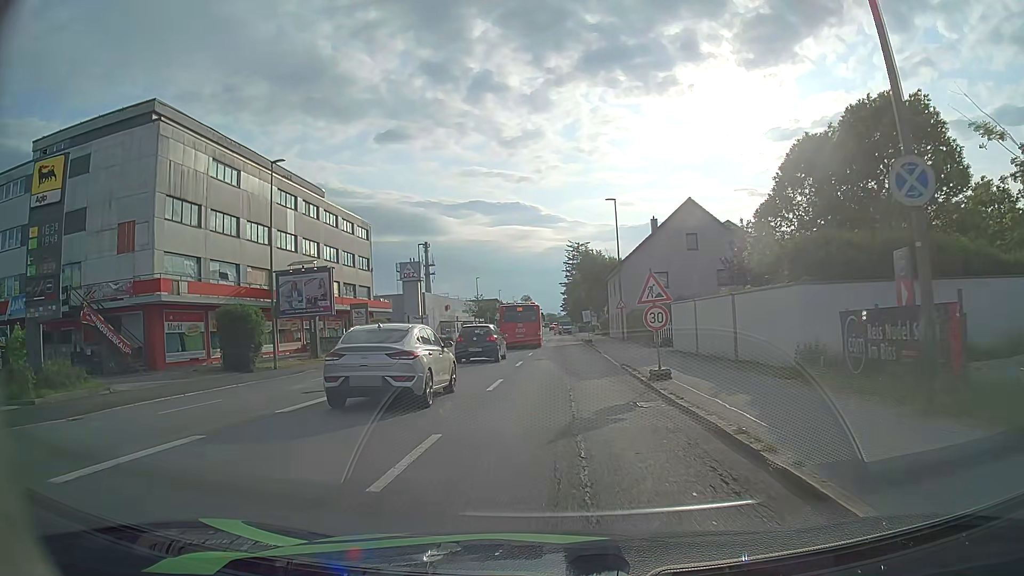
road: tertiary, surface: asphalt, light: Day
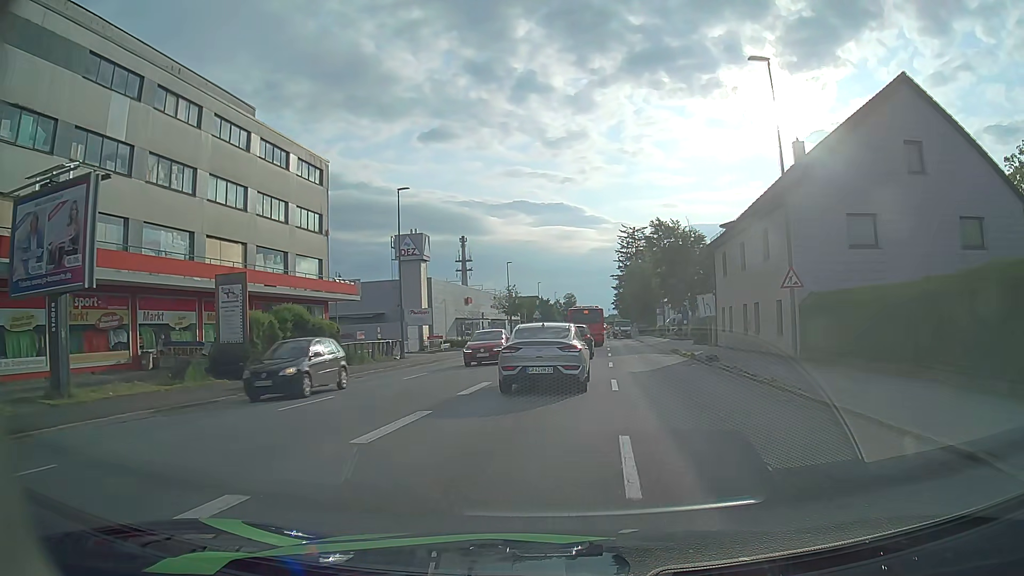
(-1.1, +27.2) m; -3°
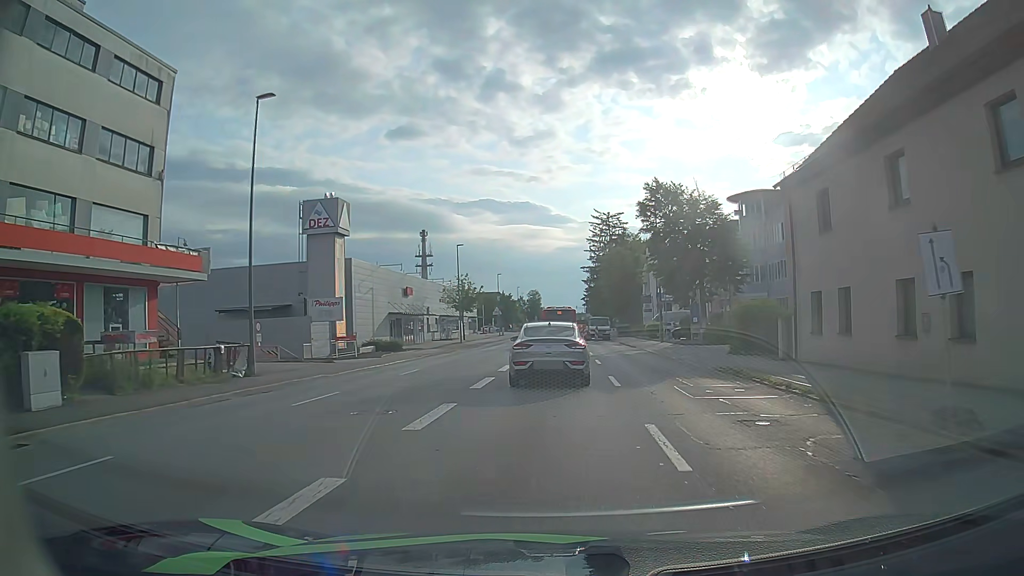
(+0.4, +17.2) m; +3°
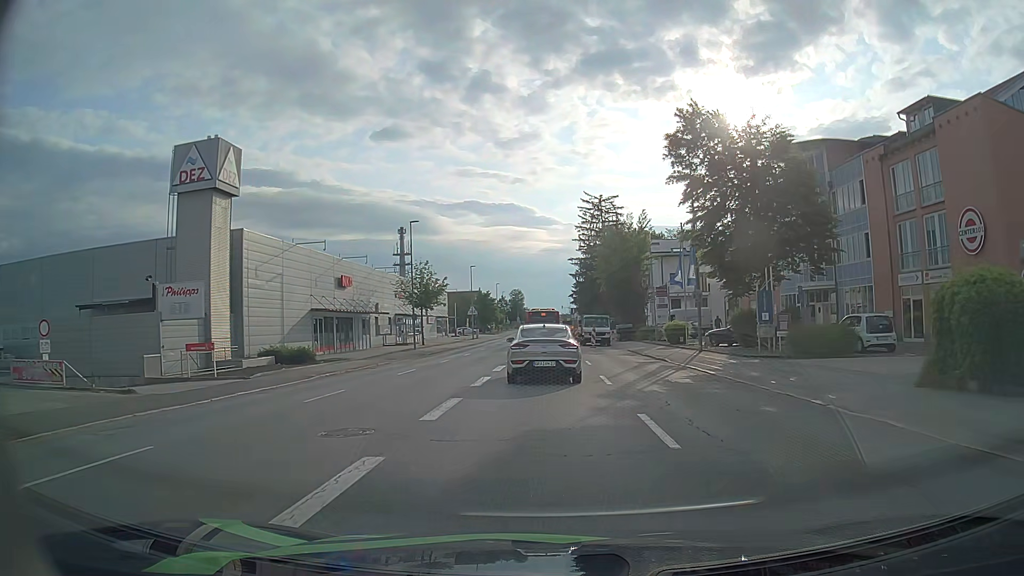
(+0.3, +17.0) m; +2°
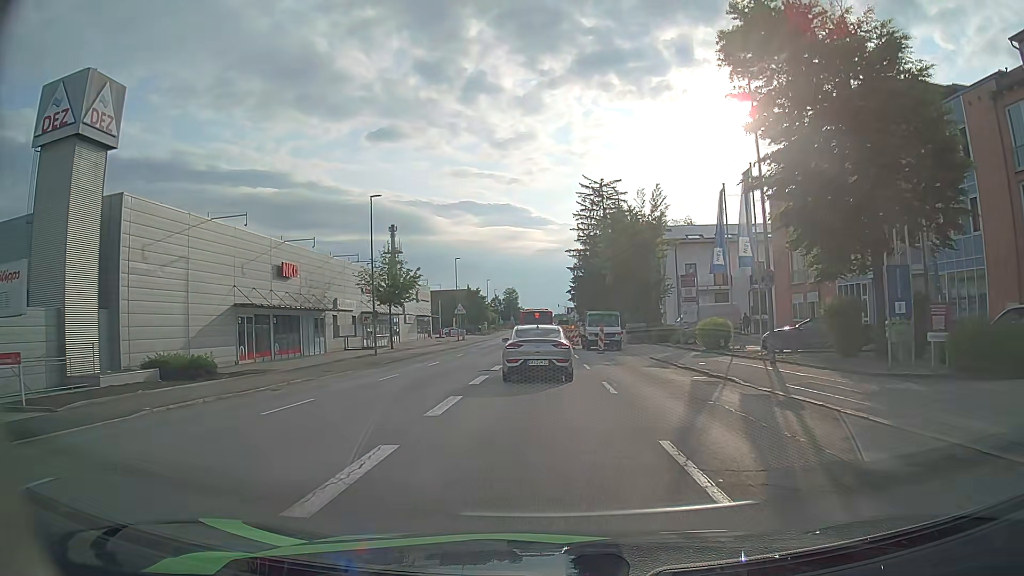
(0.0, +11.2) m; 0°
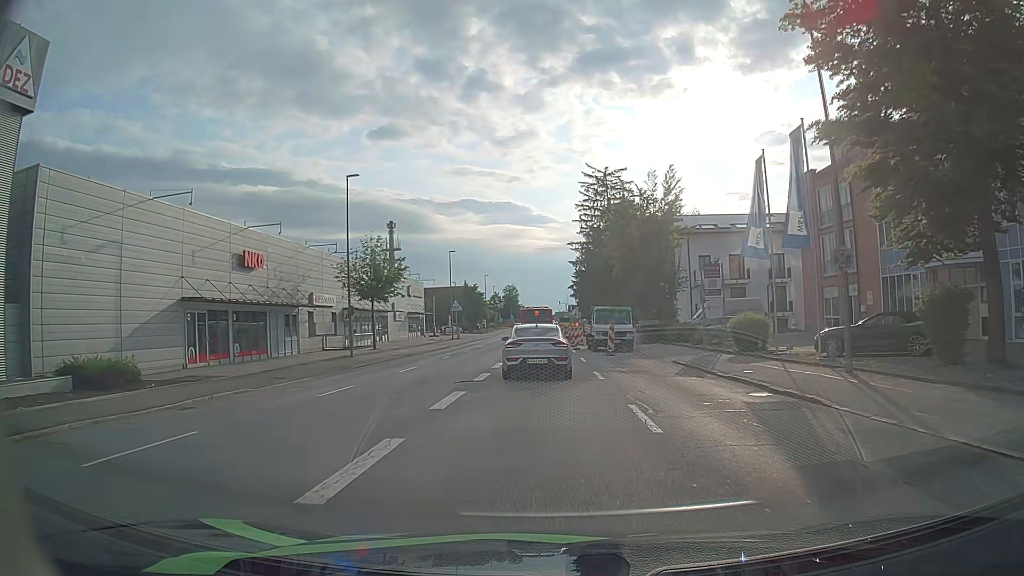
(0.0, +5.6) m; 0°
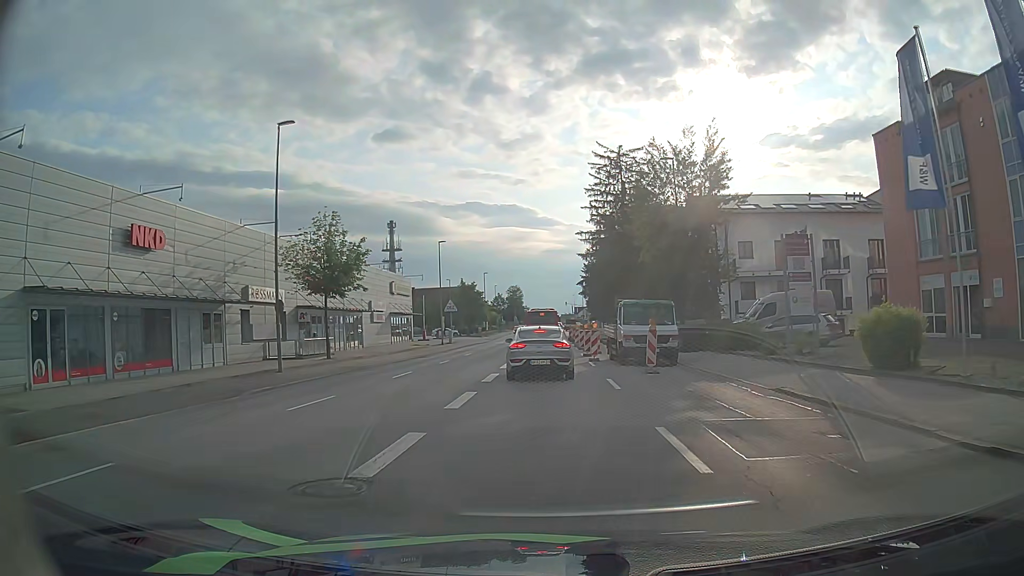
(0.0, +11.3) m; 0°
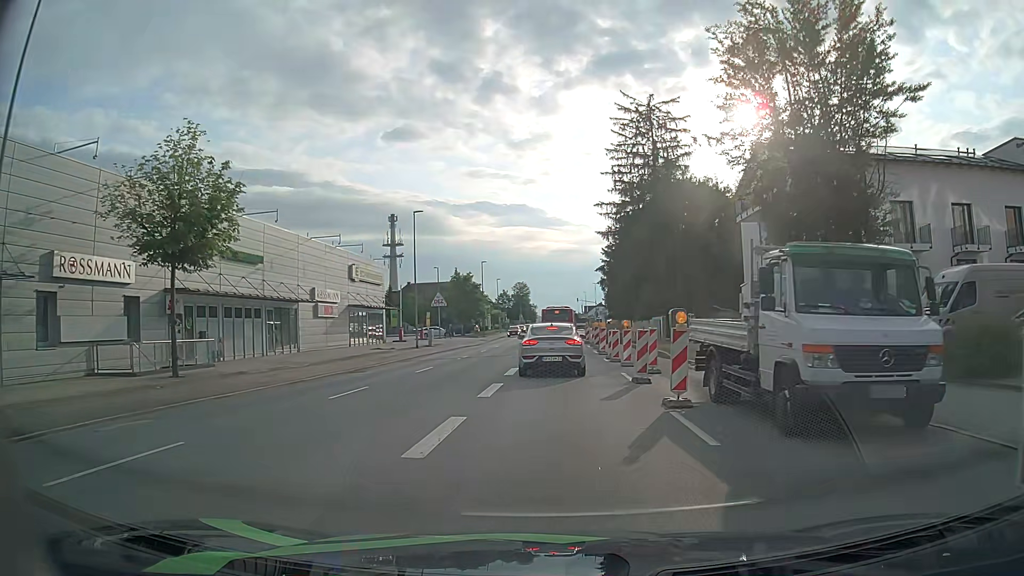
(-0.1, +16.8) m; 0°
(0, +10) (0, +20) (0, +30) (0, +40) (0, +50) (+1, +60) (+1, +70) (+1, +80) (0, +90) (0, +100) m
